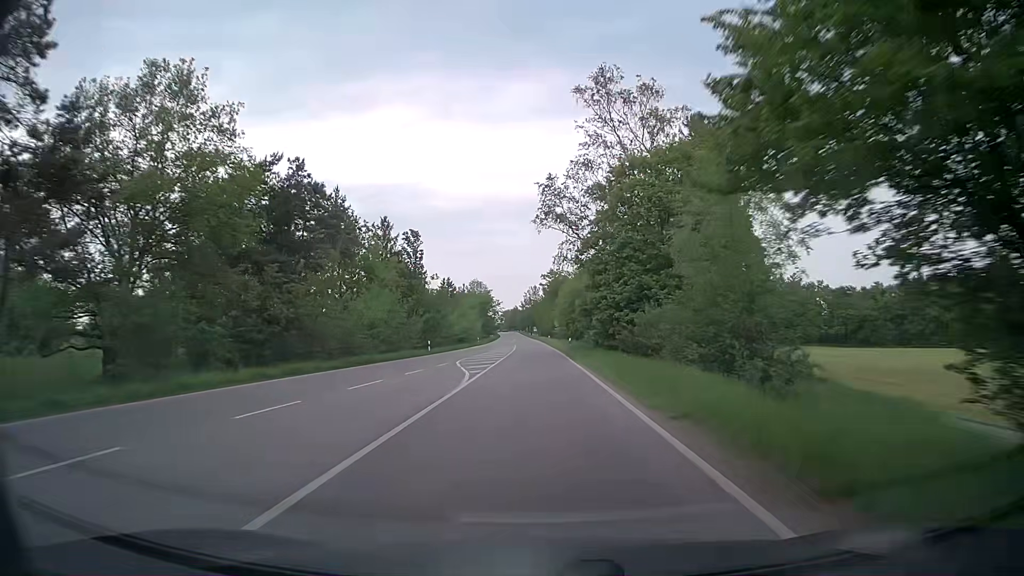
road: secondary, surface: asphalt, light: Day
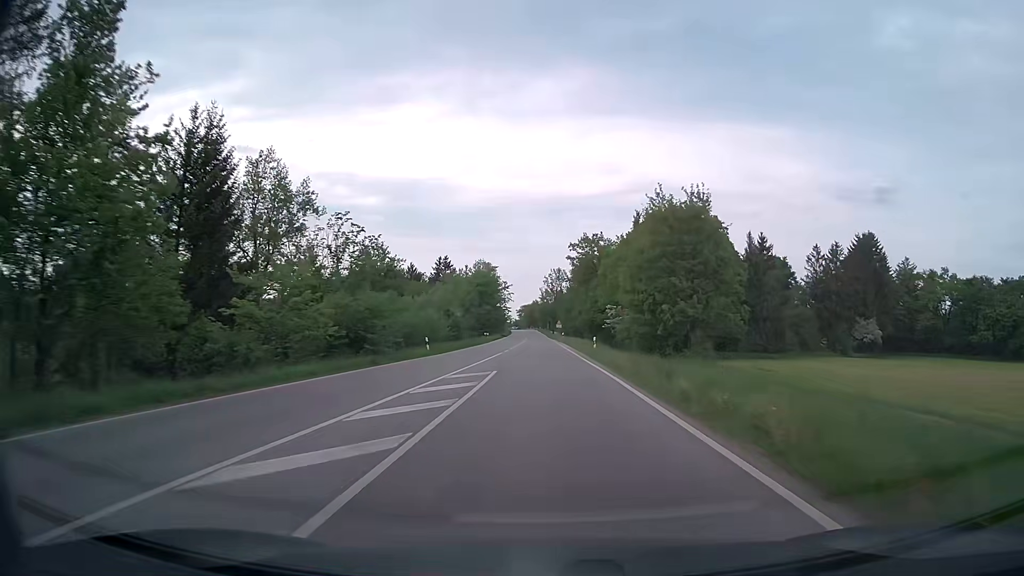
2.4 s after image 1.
(-0.9, +56.7) m; -2°
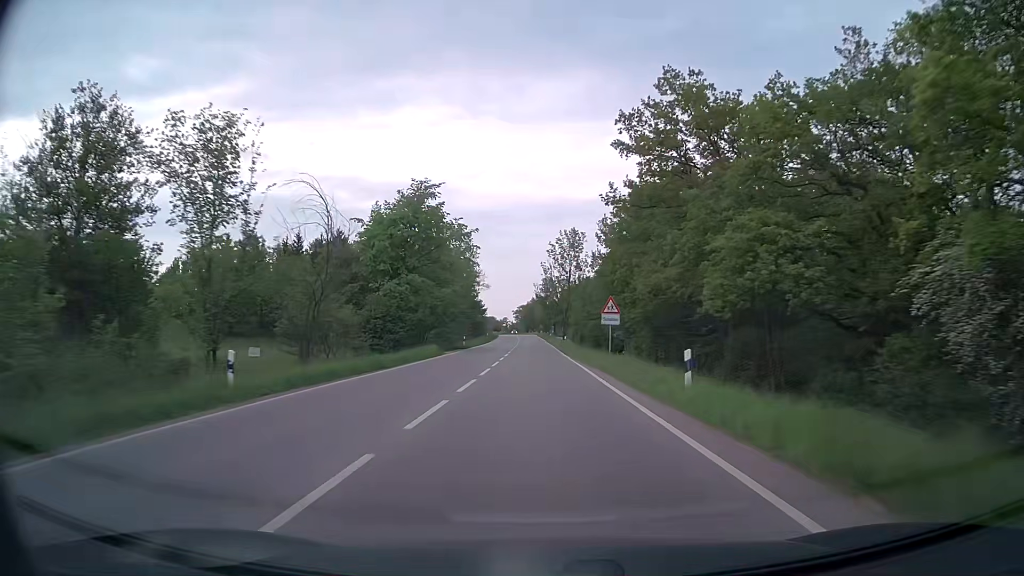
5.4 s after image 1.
(-0.4, +71.0) m; 0°
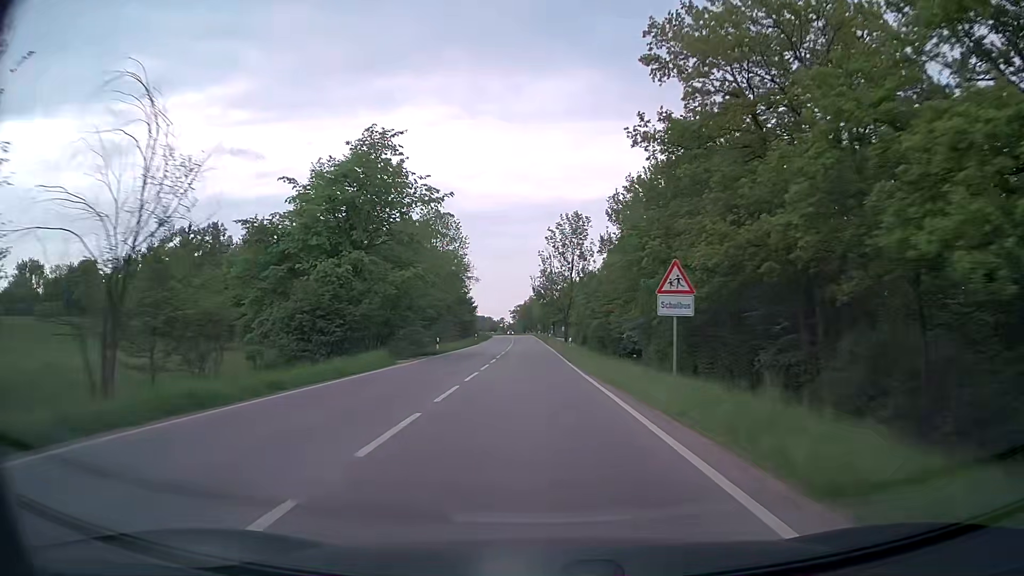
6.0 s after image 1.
(0.0, +14.2) m; 0°
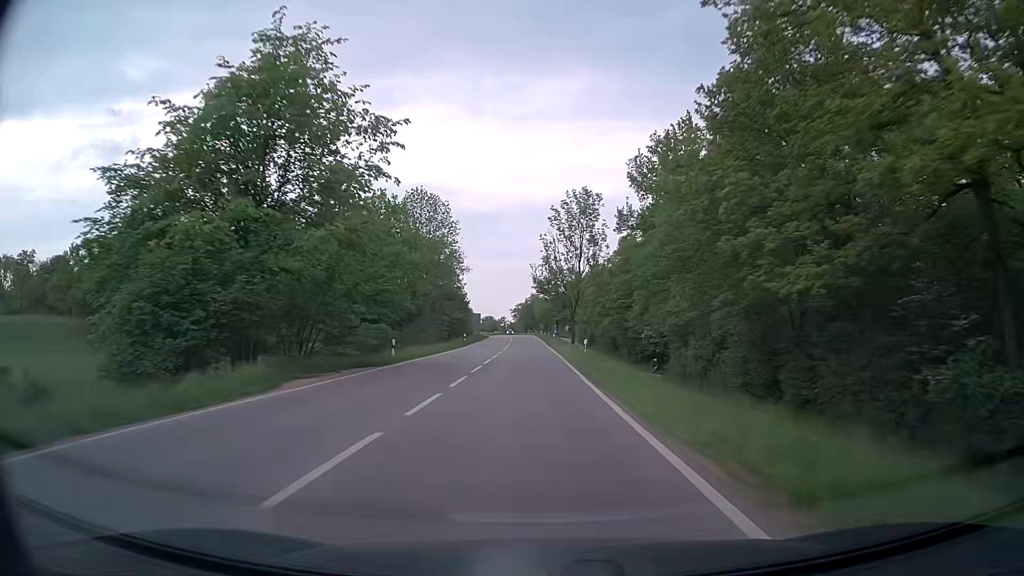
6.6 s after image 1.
(0.0, +14.2) m; 0°
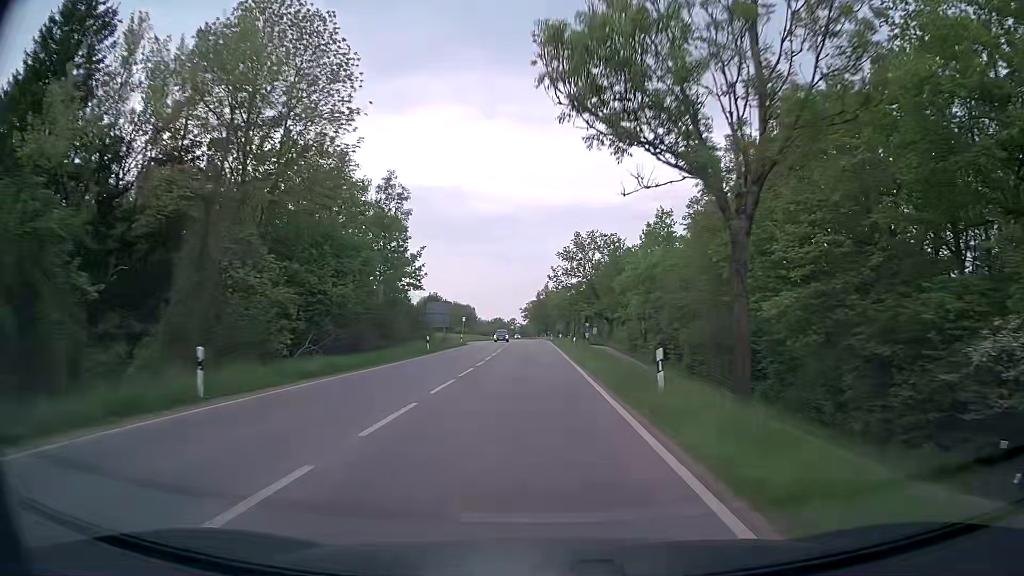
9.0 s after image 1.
(-1.1, +56.6) m; -1°
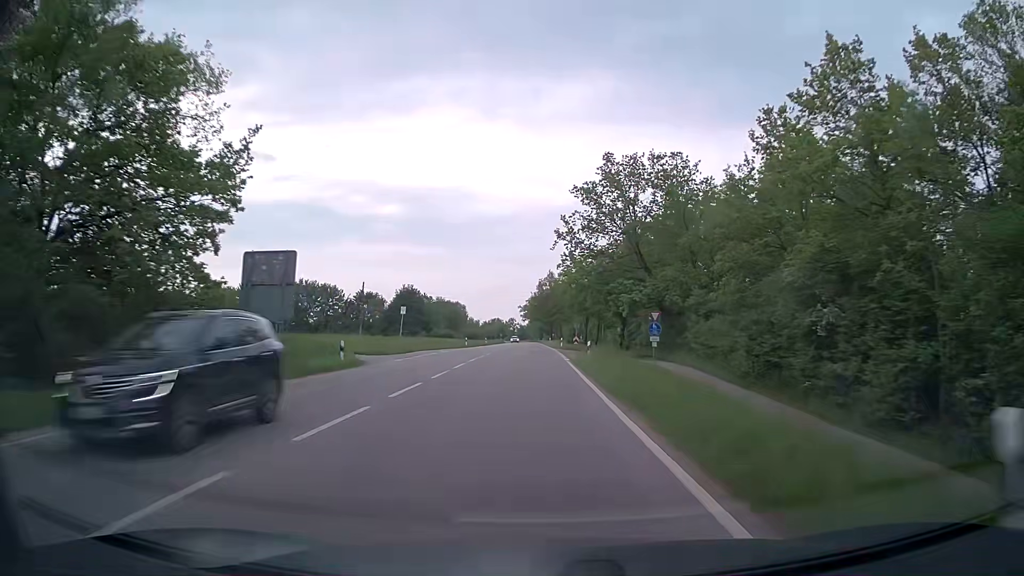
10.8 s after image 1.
(-0.2, +42.5) m; -1°
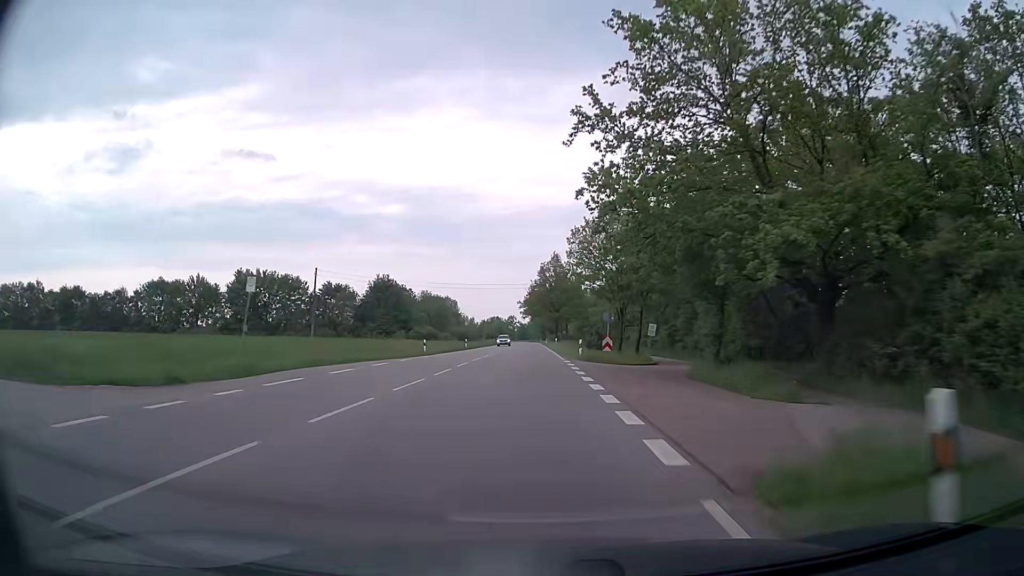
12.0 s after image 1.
(0.0, +28.3) m; 0°
(0, +10) (0, +20) (0, +30) (0, +40) (0, +50) (0, +60) (-1, +70) (-1, +80) (-1, +90) (-1, +100) m
